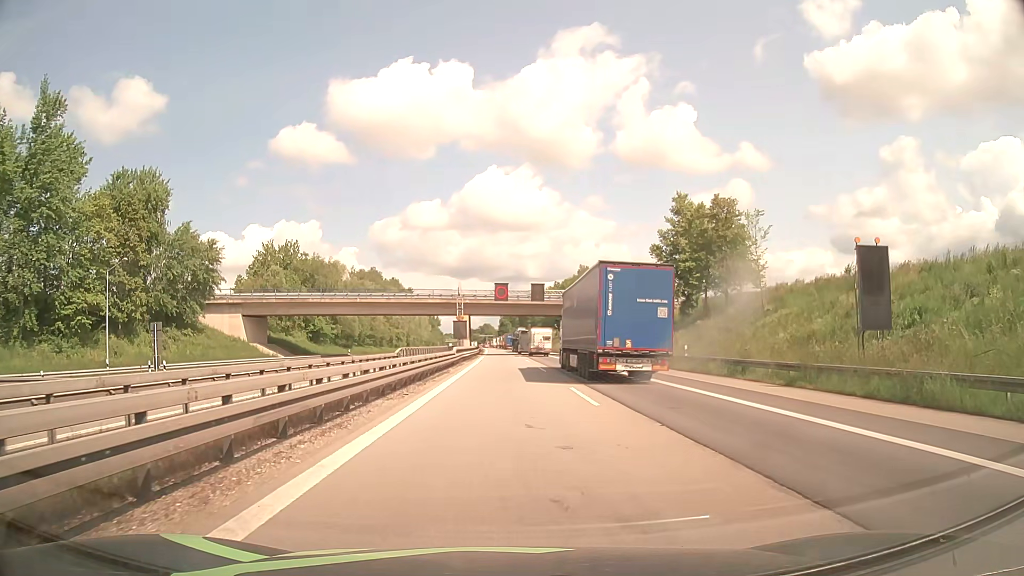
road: motorway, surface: asphalt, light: Day
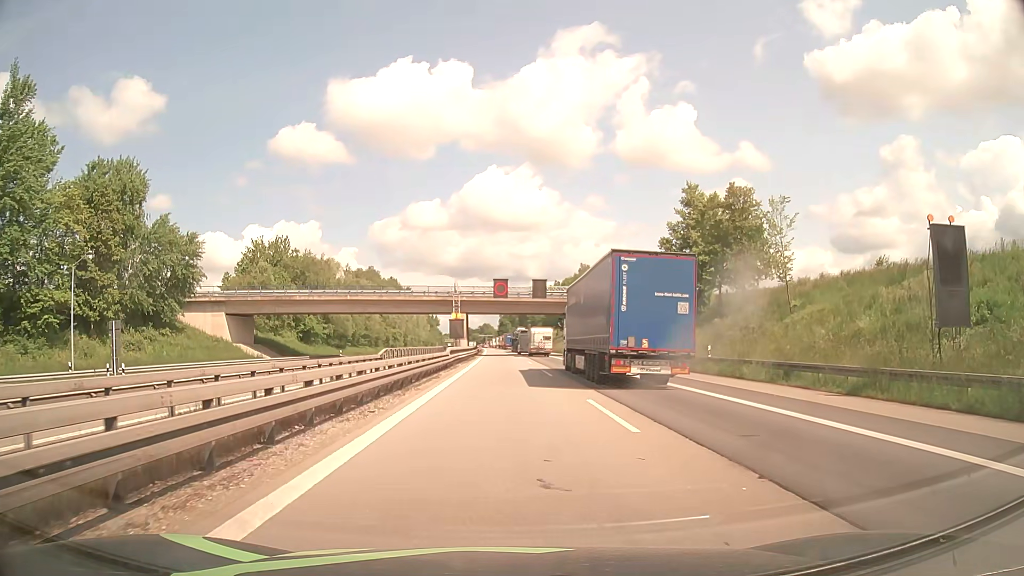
(0.0, +4.5) m; 0°
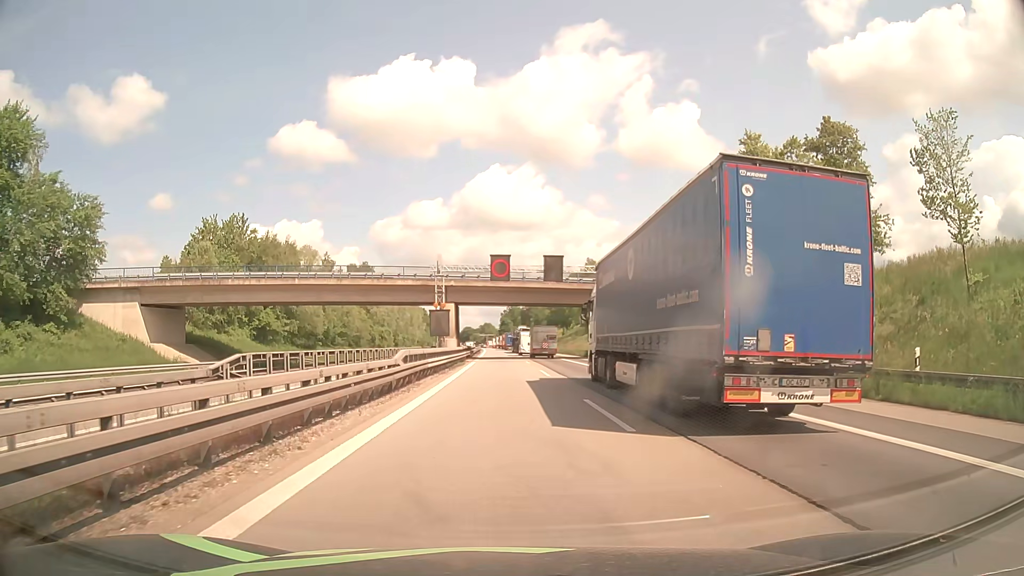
(-0.1, +18.1) m; 0°
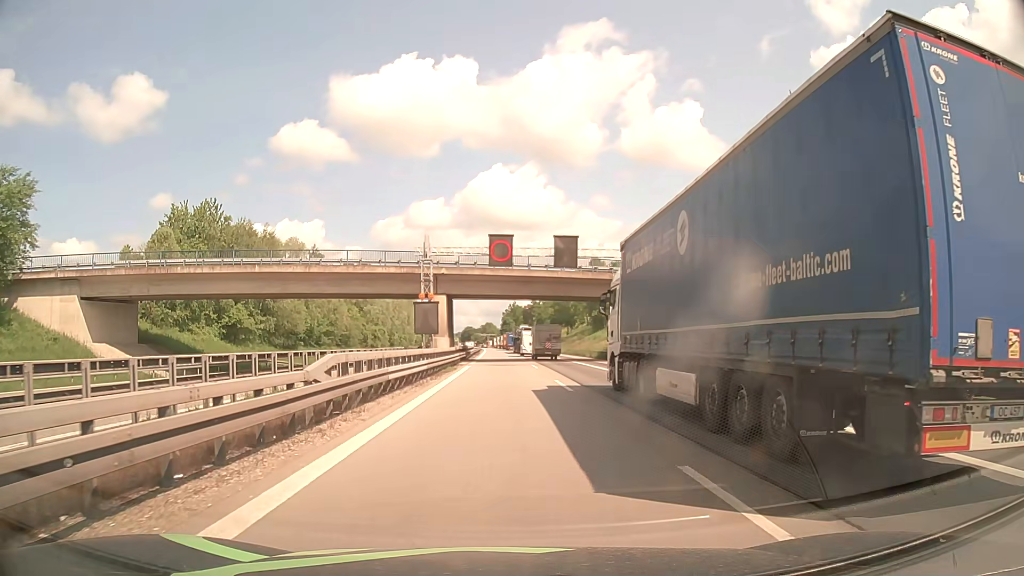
(0.0, +9.0) m; 0°
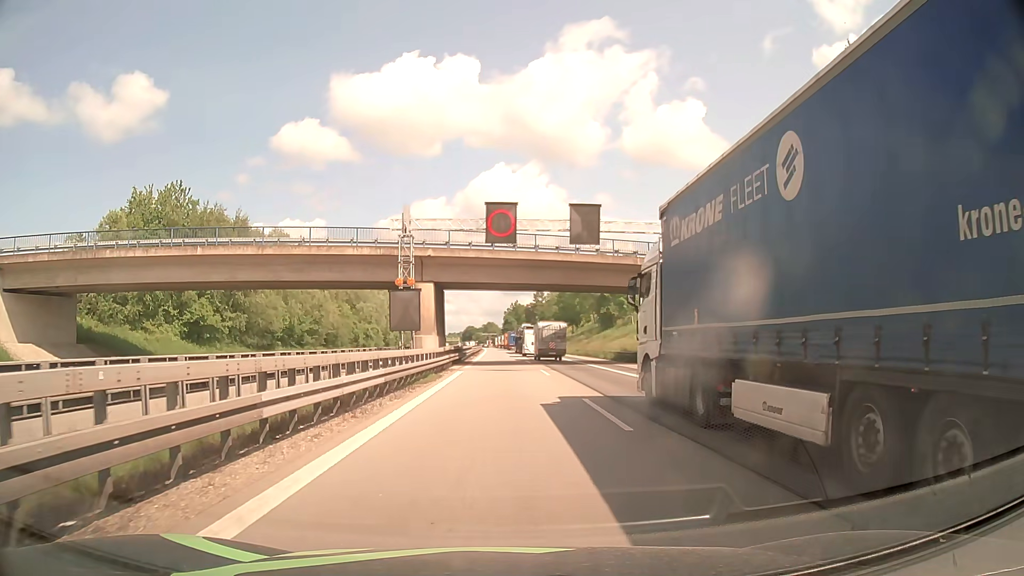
(0.0, +9.0) m; 0°
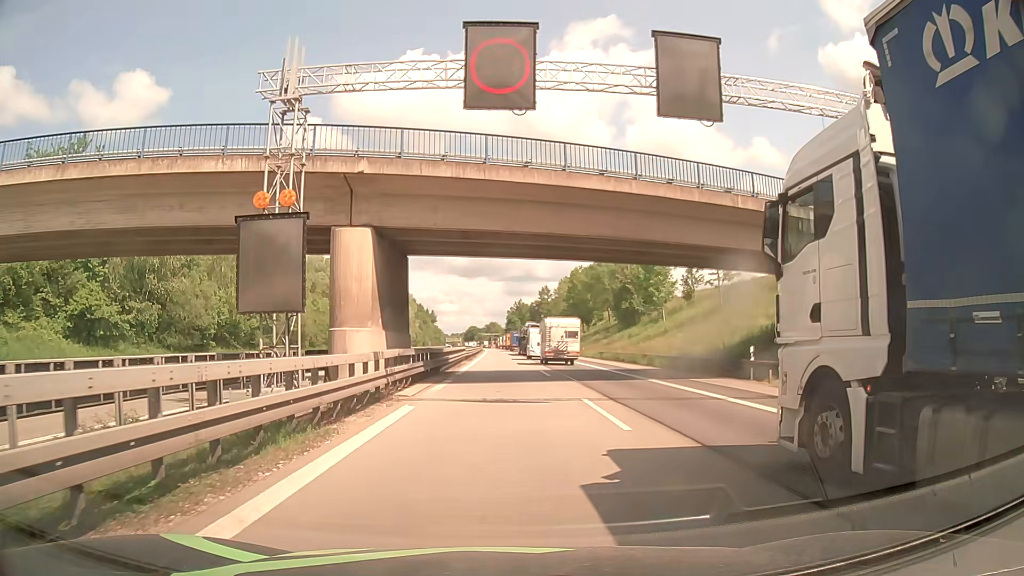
(0.0, +18.0) m; 0°
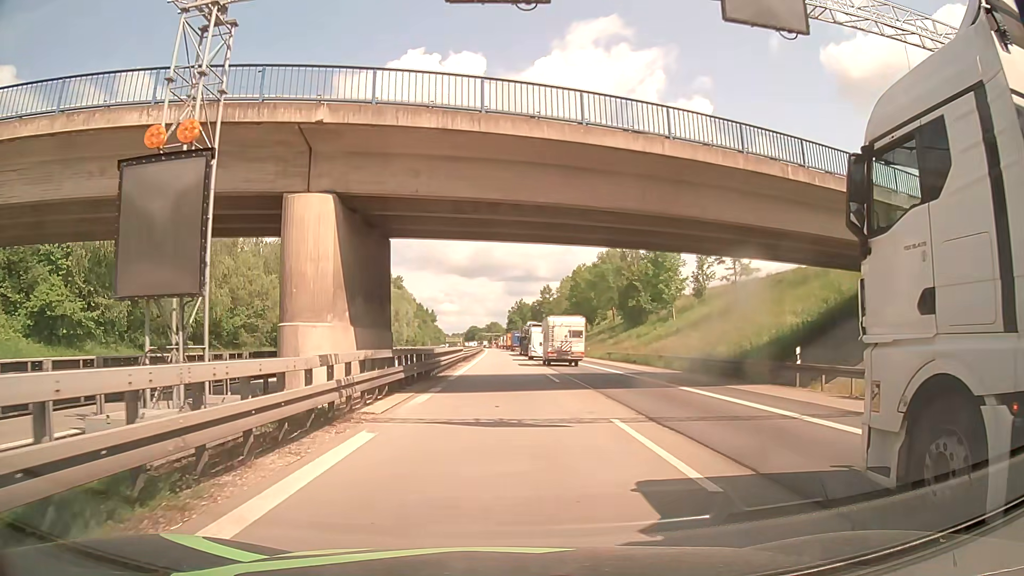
(0.0, +4.5) m; 0°
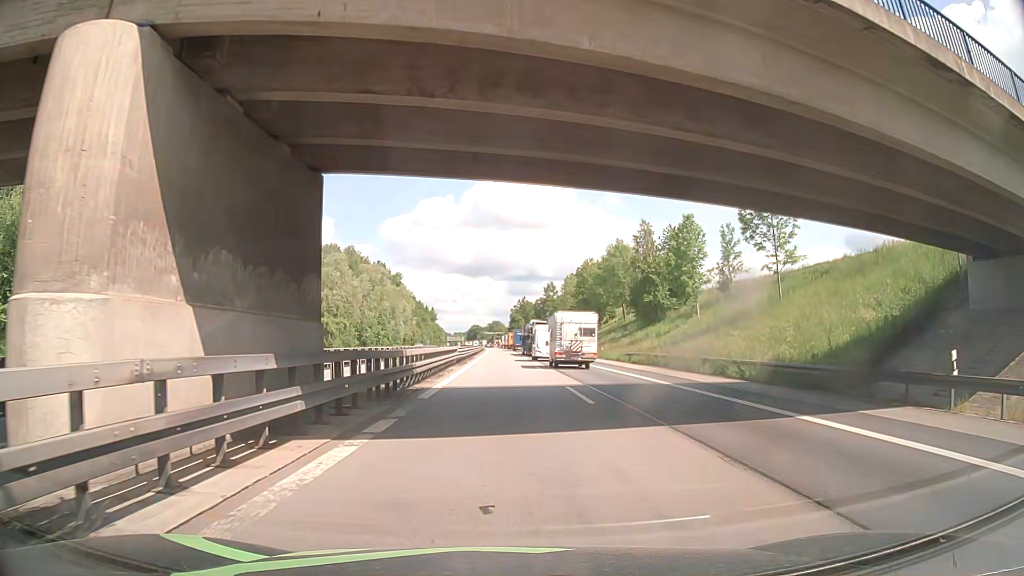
(-0.1, +9.0) m; 0°
(0, +10) (0, +20) (0, +30) (0, +40) (0, +50) (0, +60) (0, +70) (0, +80) (0, +90) (0, +100) m
